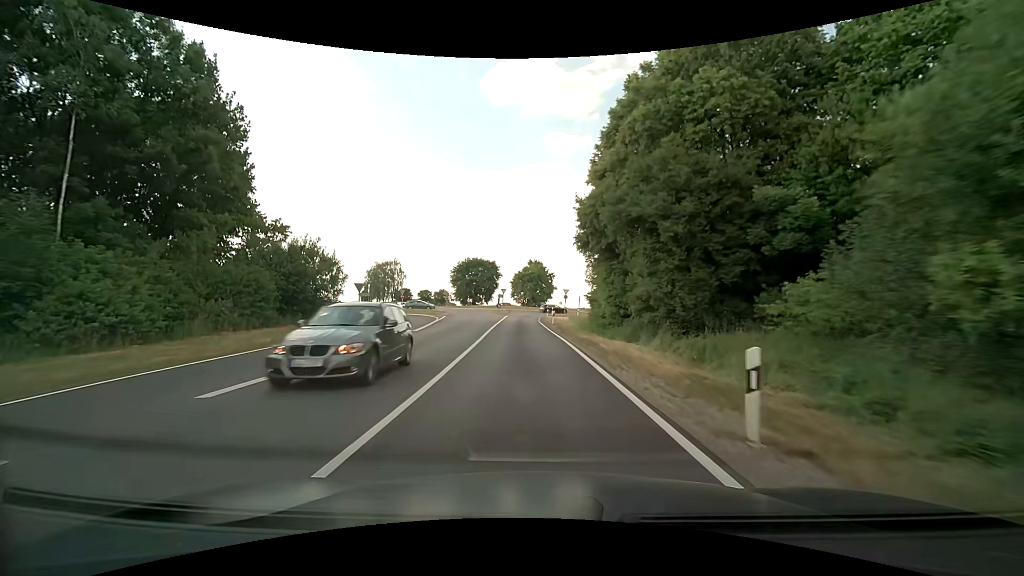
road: secondary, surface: asphalt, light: Day
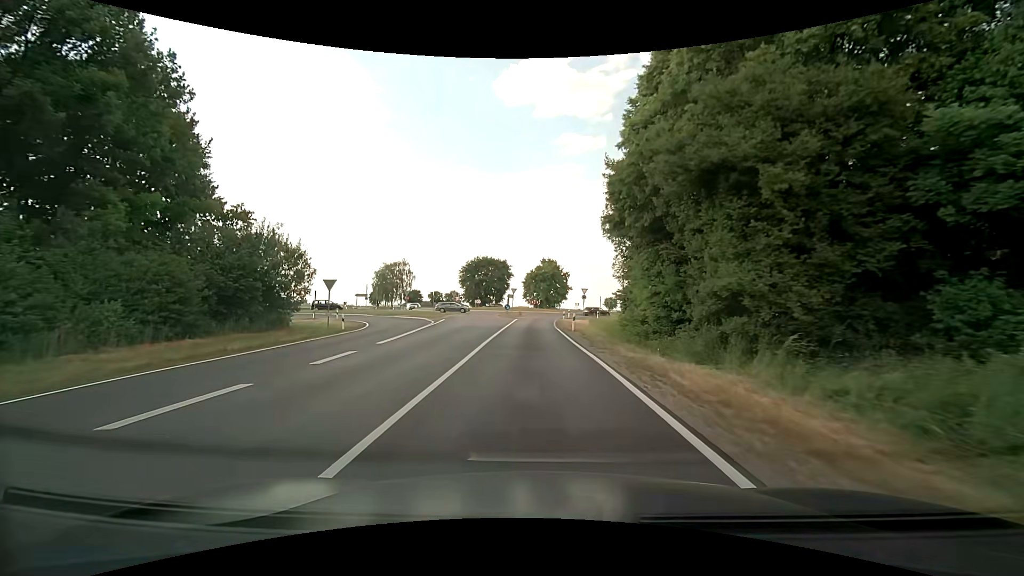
(-0.1, +7.9) m; -1°
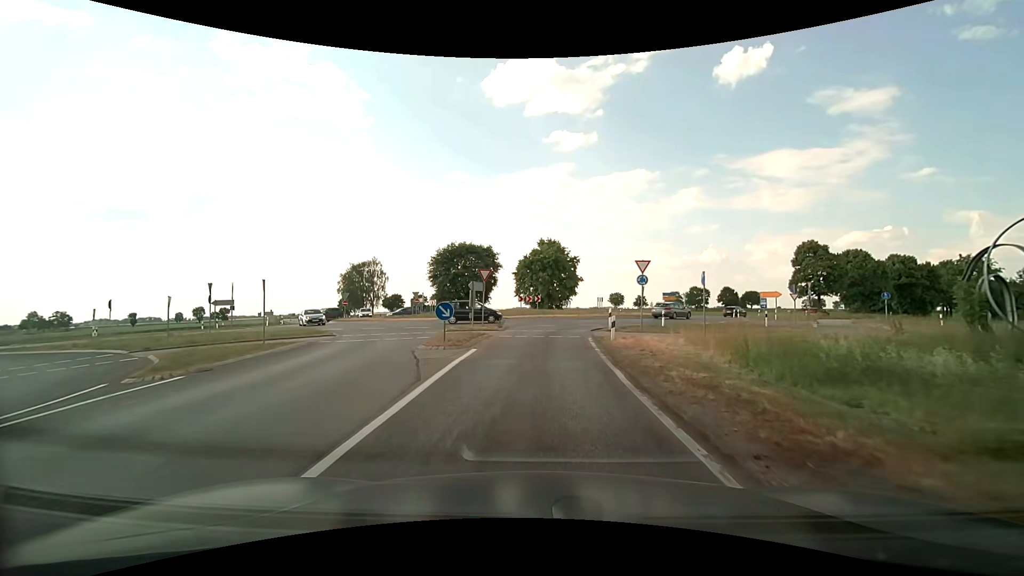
(-0.2, +33.8) m; 0°
(0, +10) (0, +20) (+1, +30) (+7, +38) (+12, +46) (+17, +55) (+20, +65) (+26, +73) (+34, +79) (+42, +84) m
